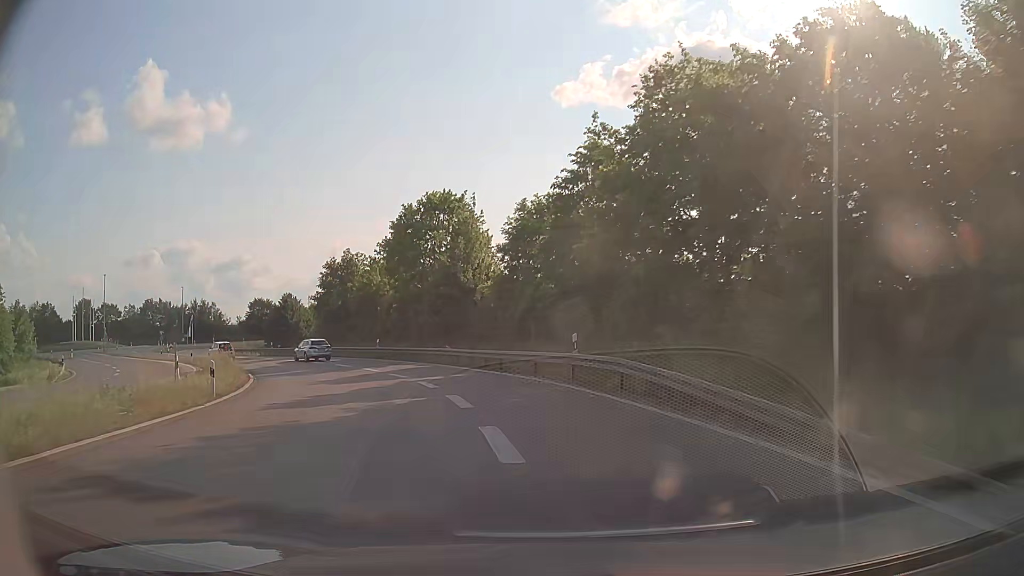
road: trunk_link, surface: asphalt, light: Day
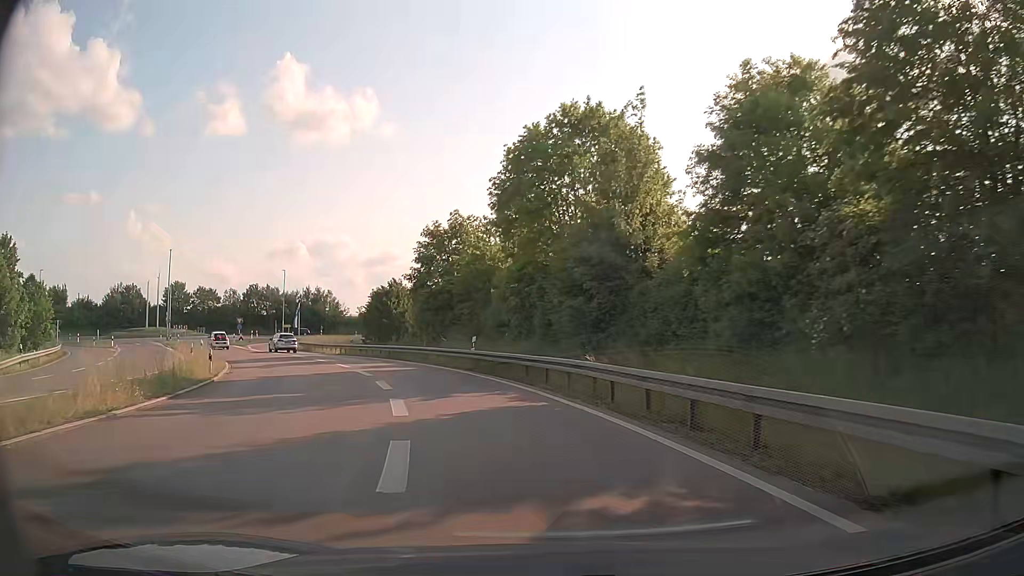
(-2.1, +19.3) m; -12°
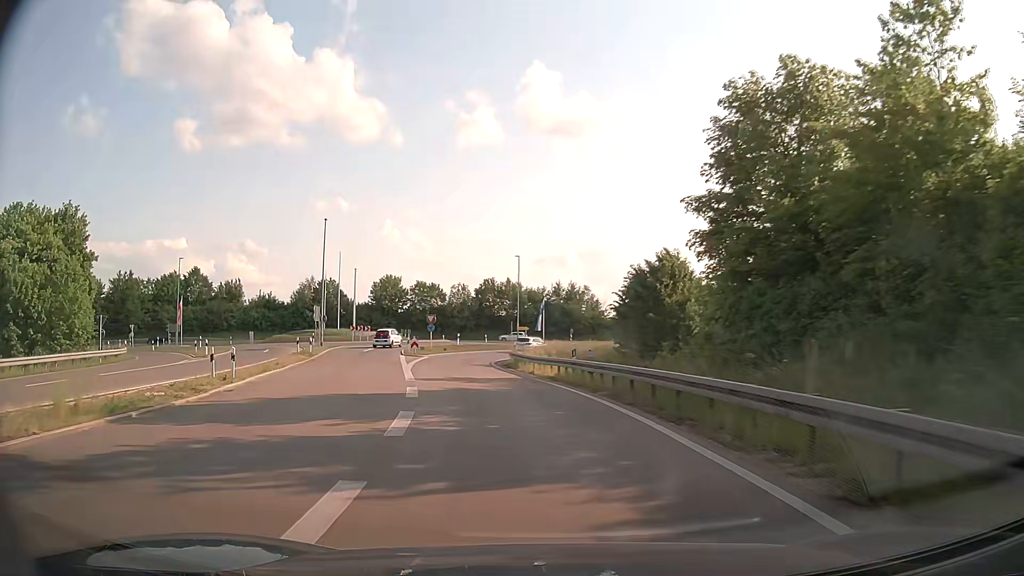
(-5.5, +26.9) m; -24°
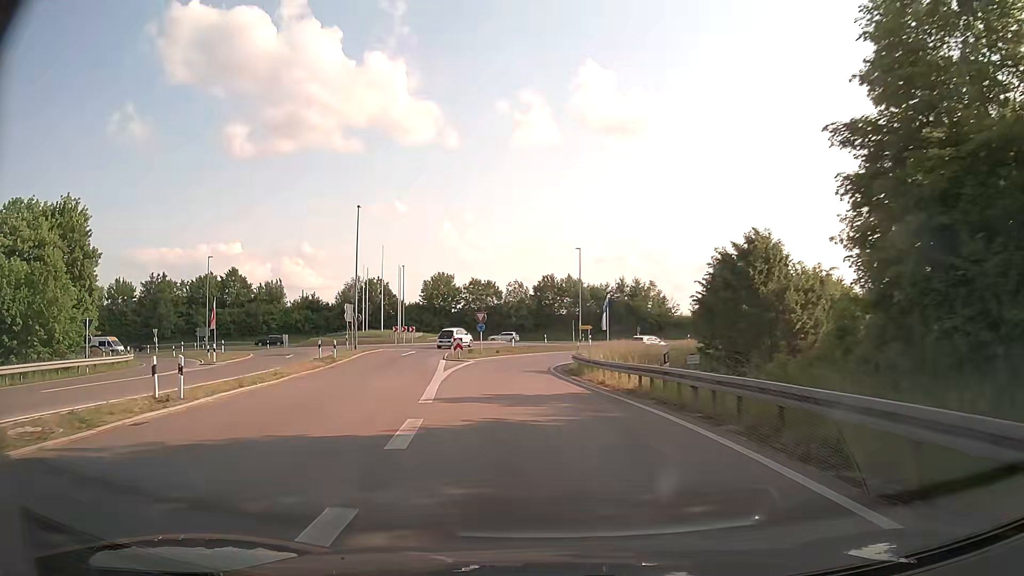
(-0.3, +7.2) m; -4°
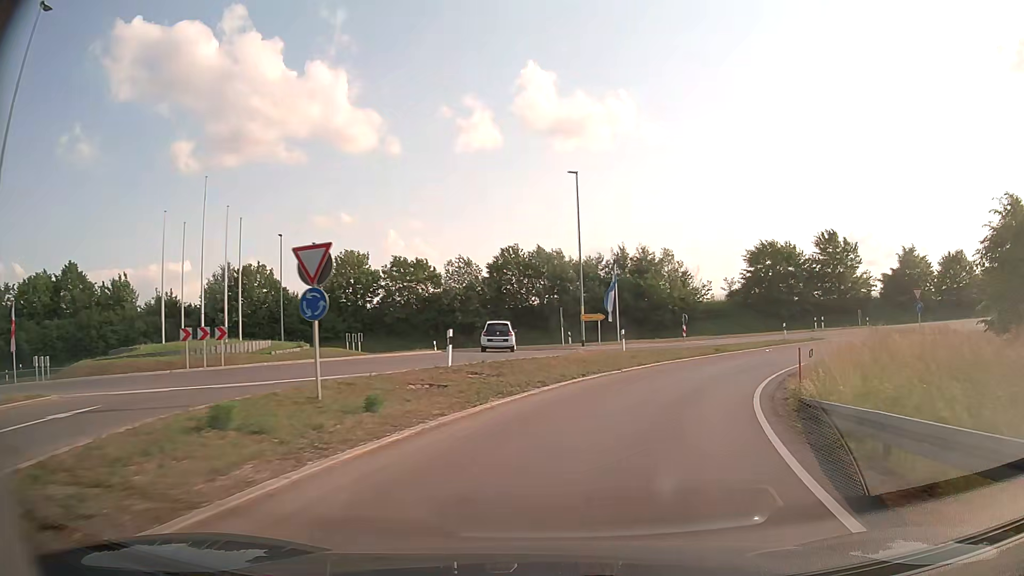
(-2.2, +36.2) m; +3°
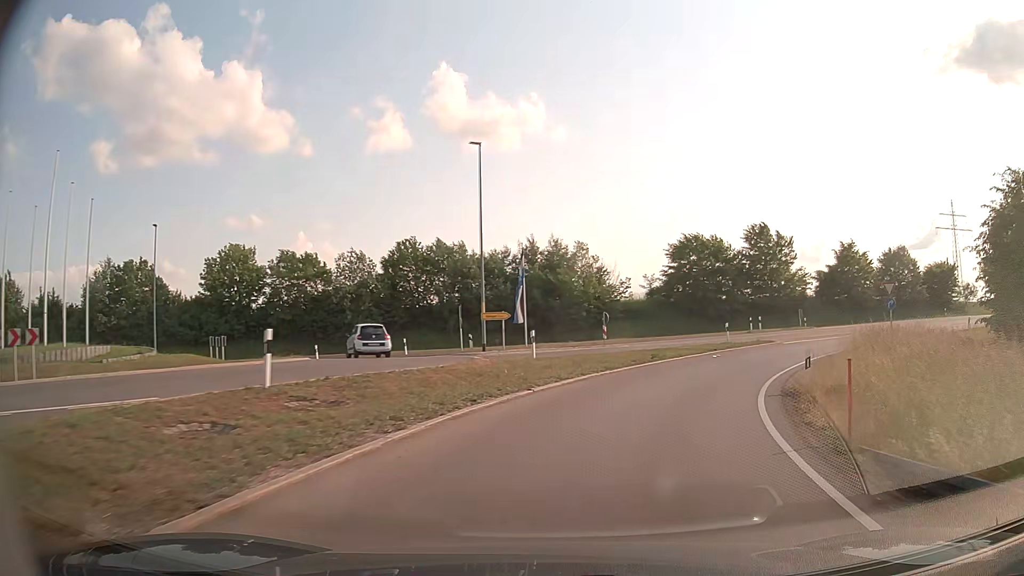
(+0.4, +6.9) m; +7°
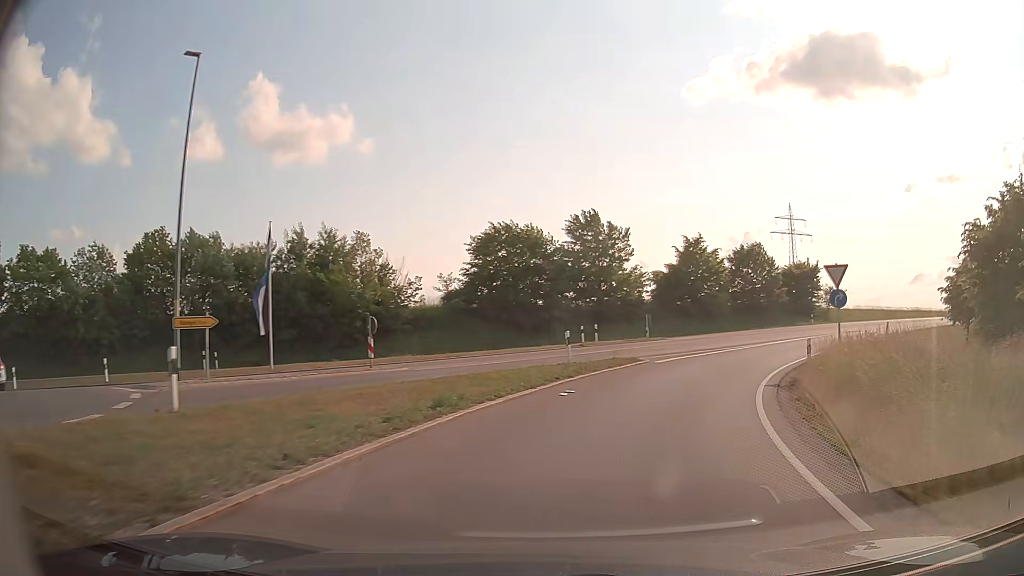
(+2.0, +13.4) m; +17°
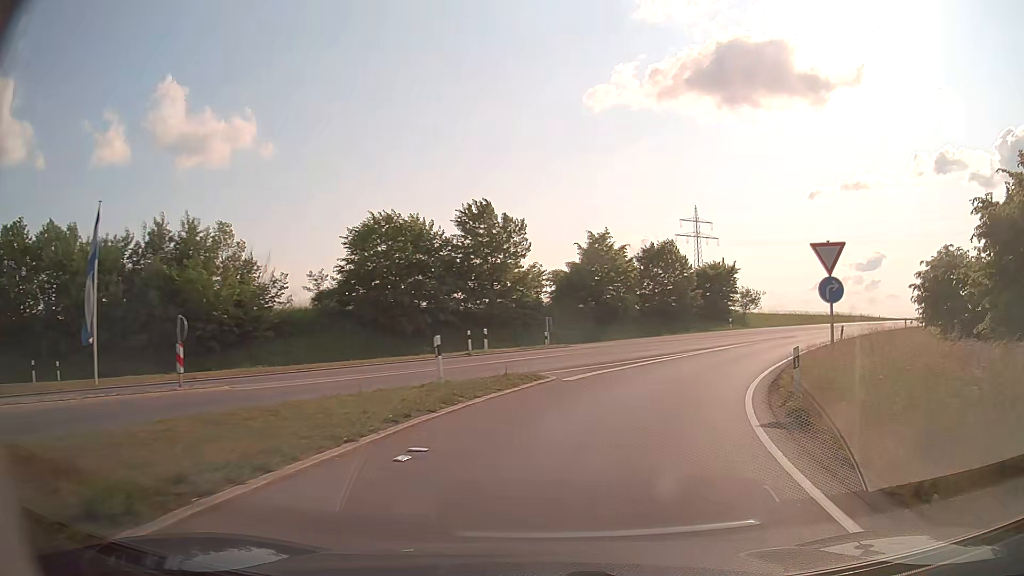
(+0.5, +6.8) m; +9°
(+1, +10) (+4, +19) (+9, +28) (+15, +36) (+21, +44) (+28, +52) (+34, +59) (+41, +66) (+48, +73) (+56, +80) m
